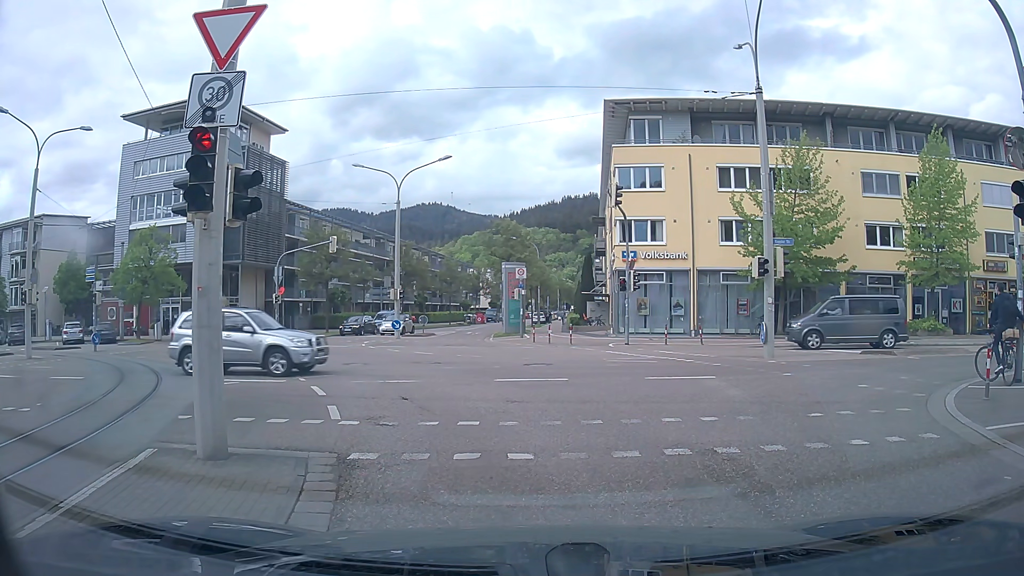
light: Day
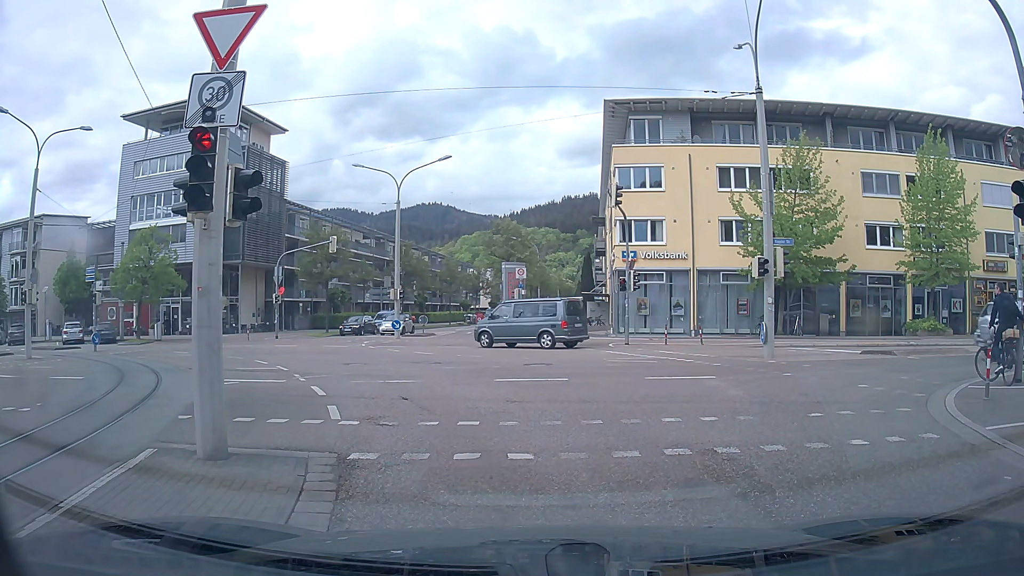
(0.0, 0.0) m; 0°
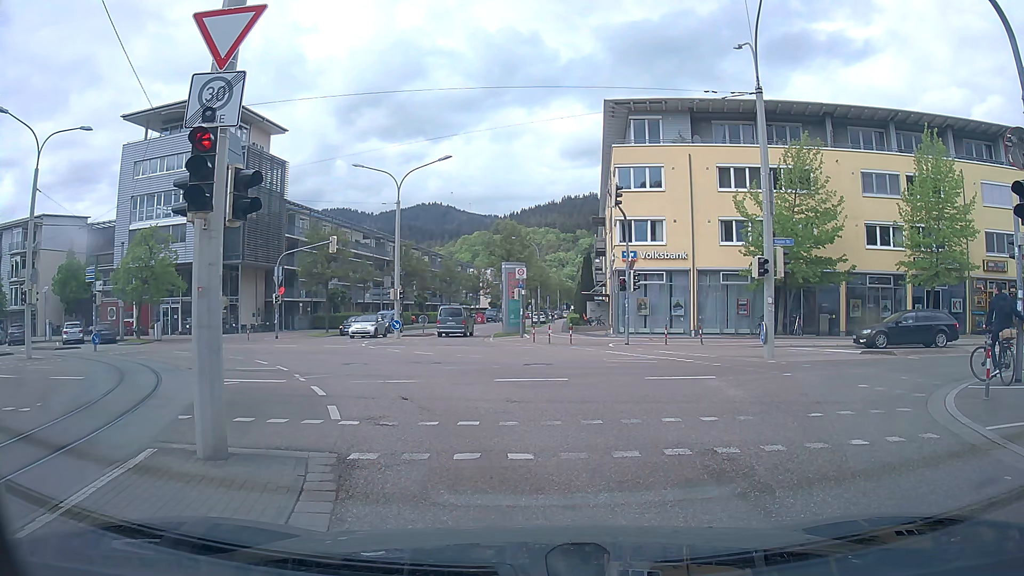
(0.0, 0.0) m; 0°
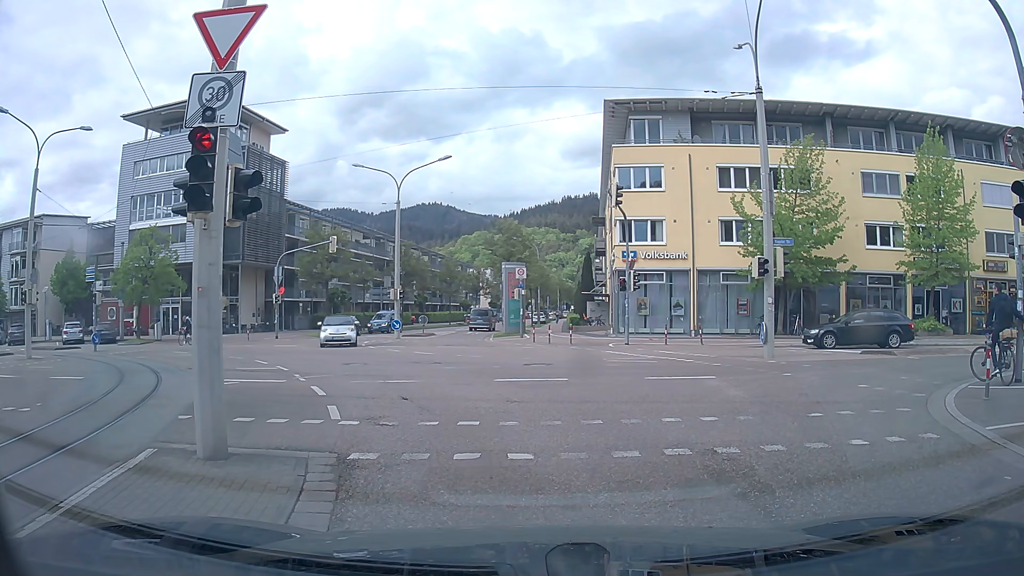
(0.0, 0.0) m; 0°
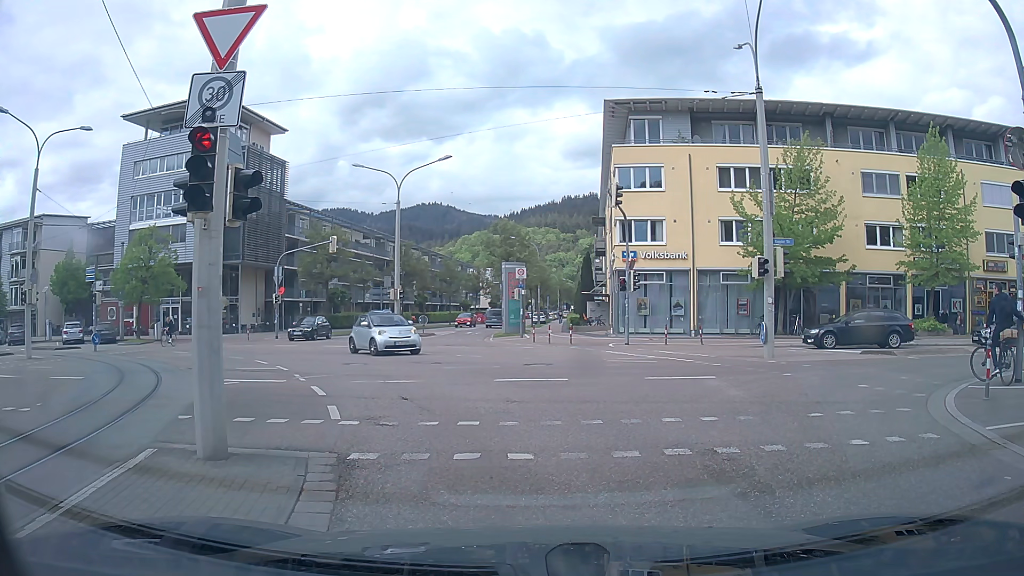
(0.0, 0.0) m; 0°
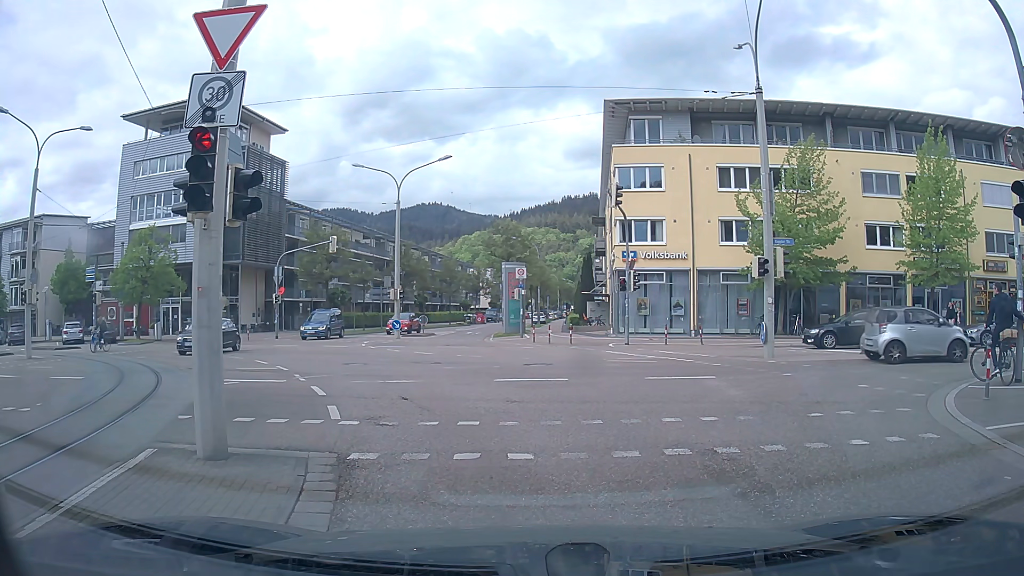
(0.0, 0.0) m; 0°
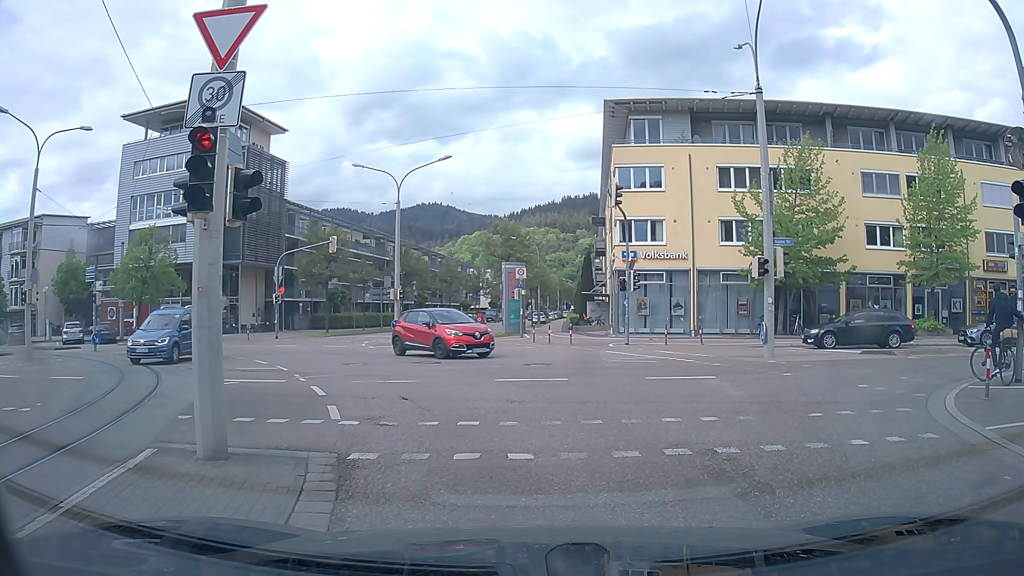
(0.0, 0.0) m; 0°
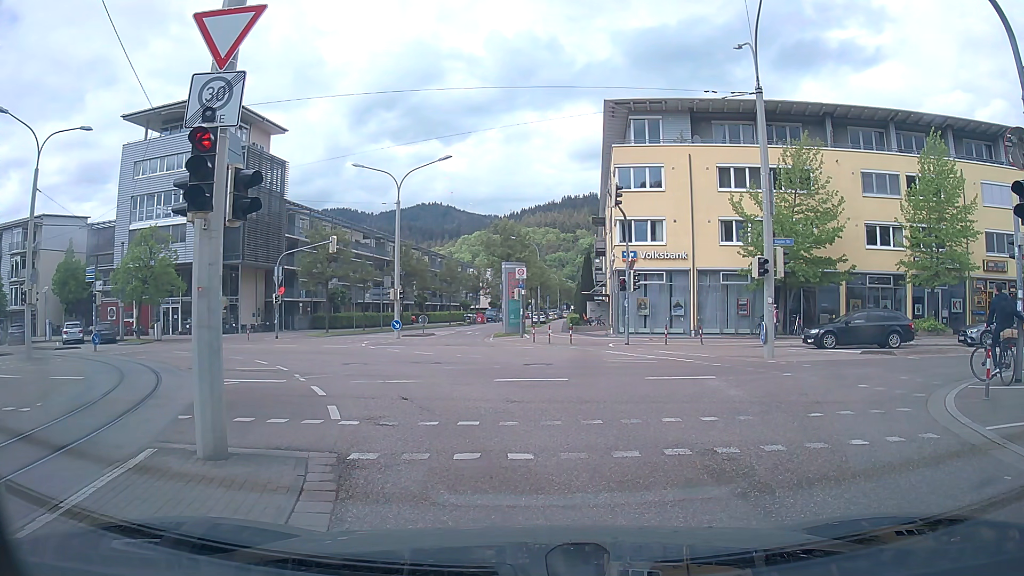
(0.0, 0.0) m; 0°
